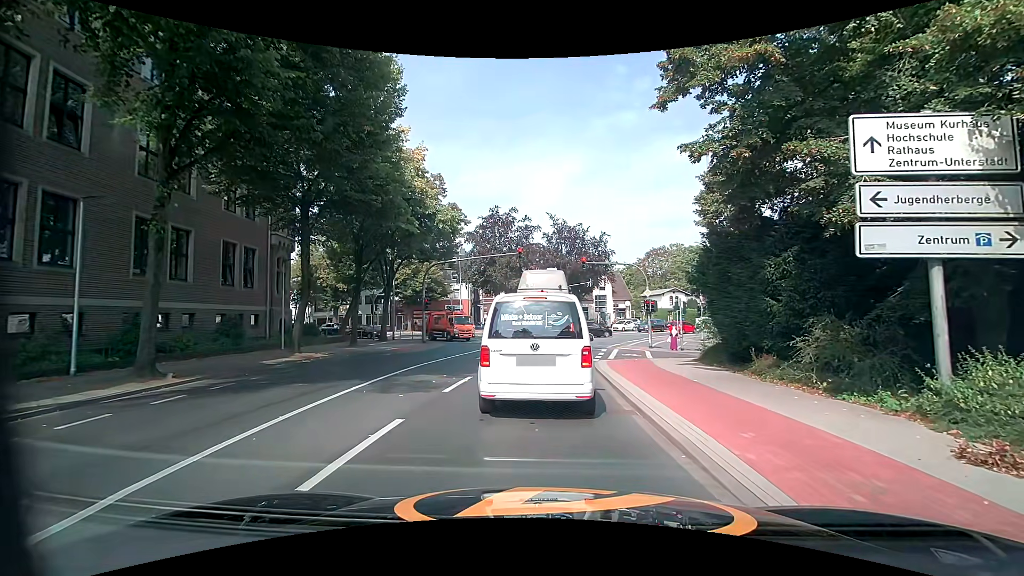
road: secondary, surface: asphalt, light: Day
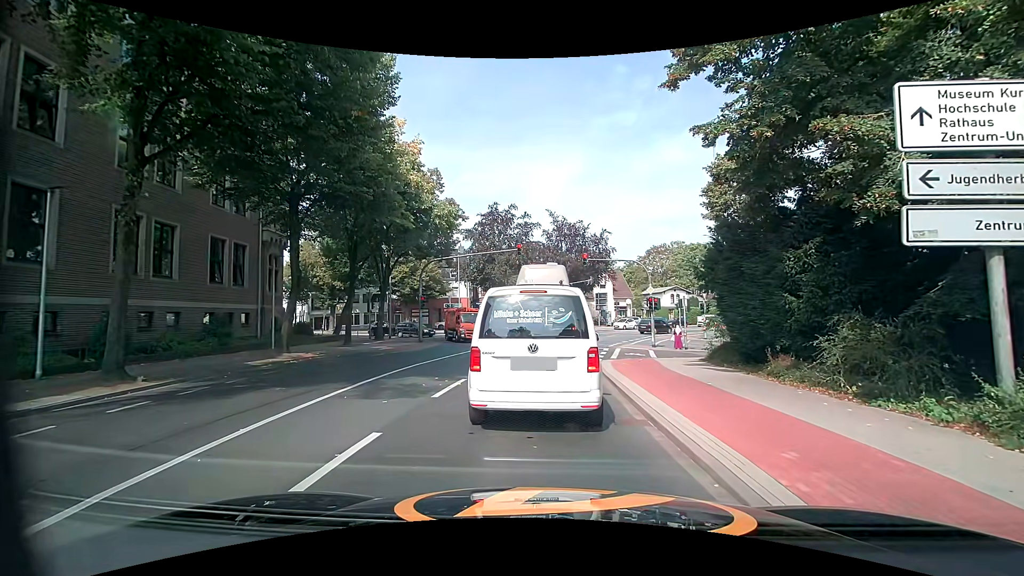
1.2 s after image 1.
(0.0, +1.0) m; 0°
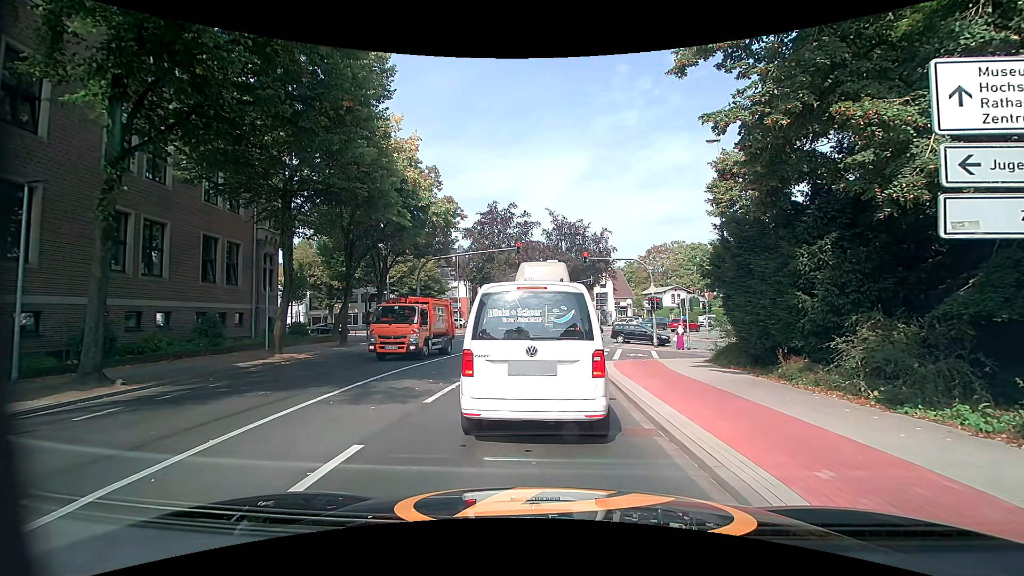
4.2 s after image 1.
(0.0, +0.7) m; 0°
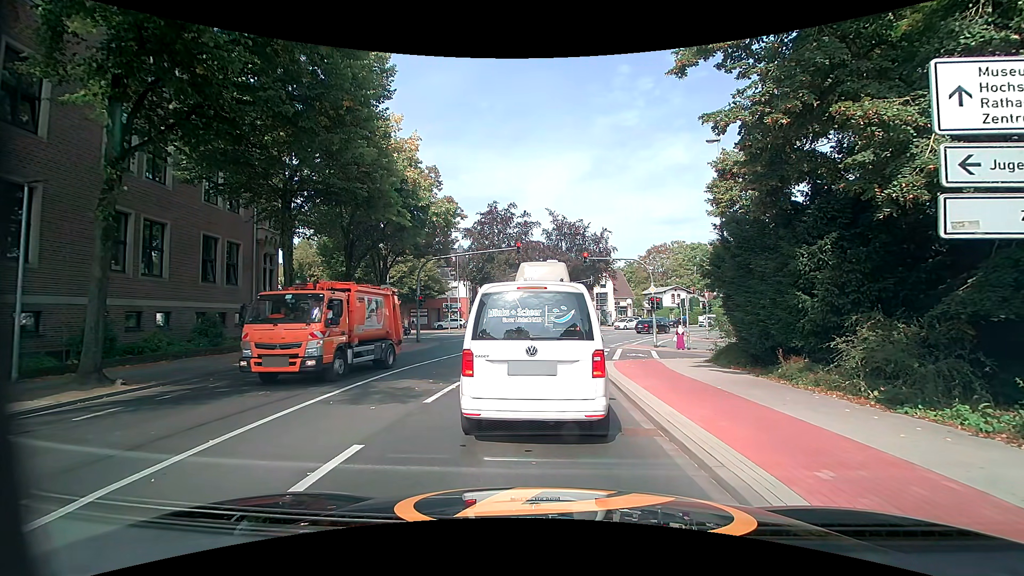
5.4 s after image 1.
(0.0, 0.0) m; 0°
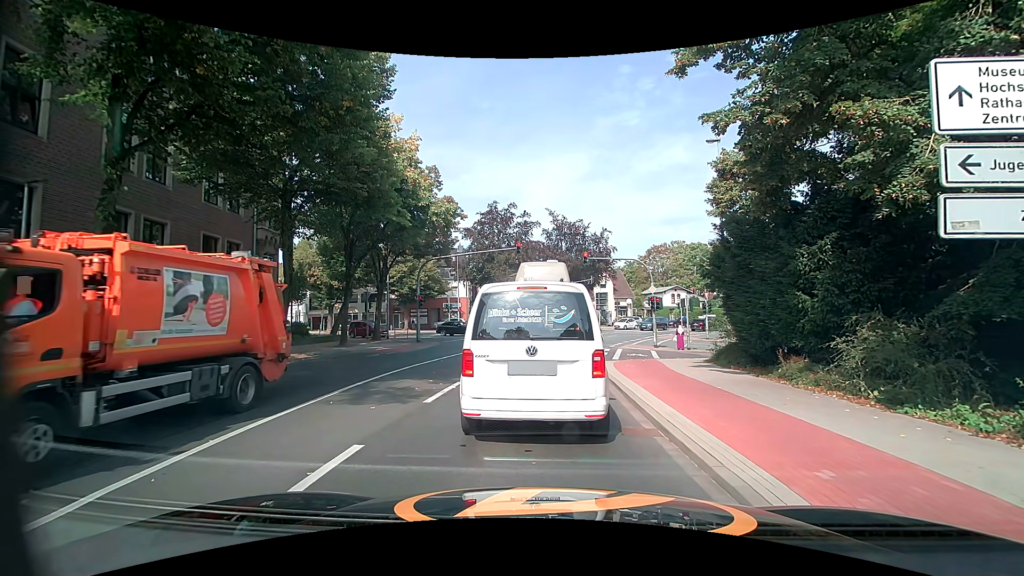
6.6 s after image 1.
(0.0, 0.0) m; 0°
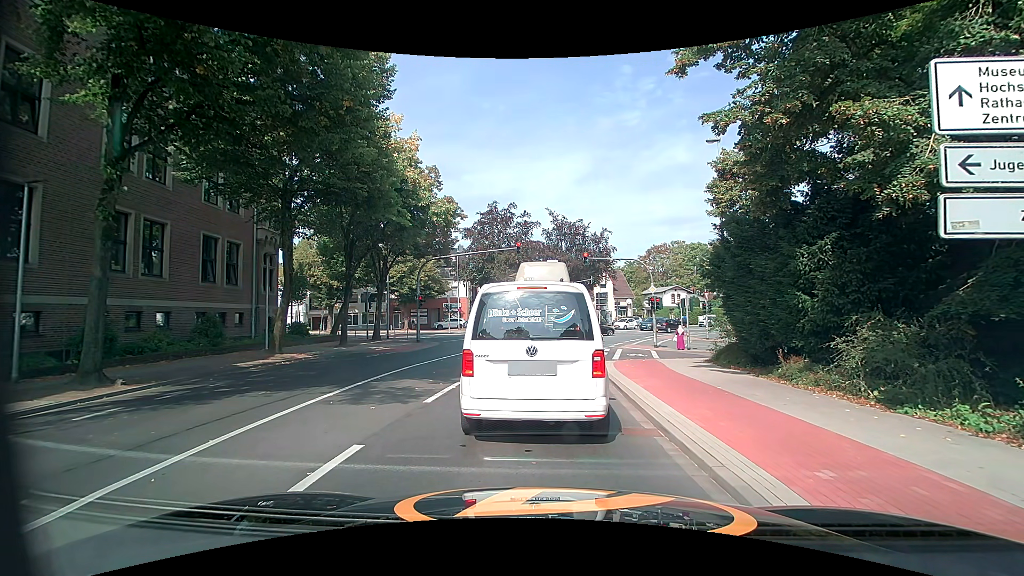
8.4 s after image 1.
(0.0, 0.0) m; 0°
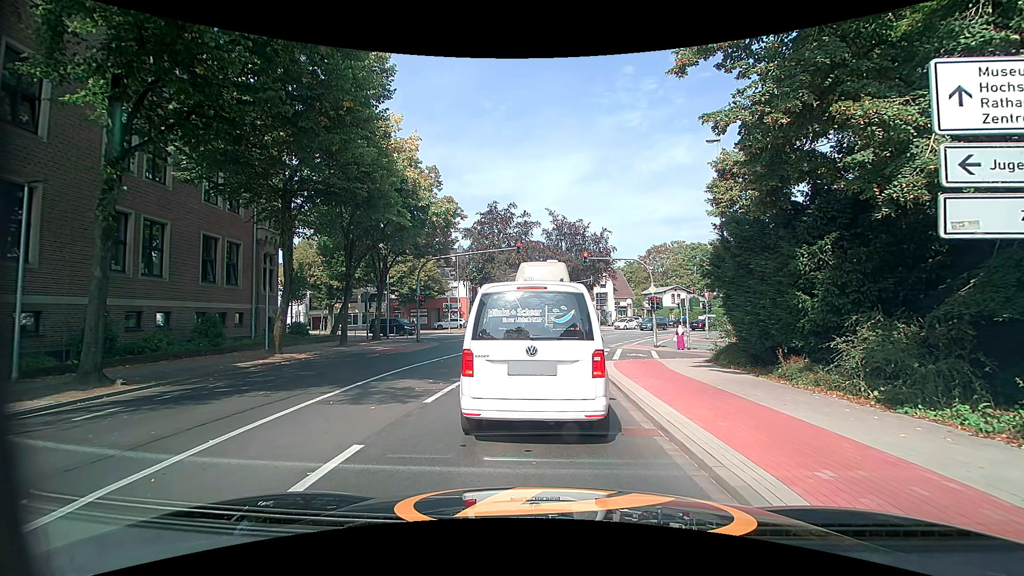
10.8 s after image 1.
(0.0, 0.0) m; 0°
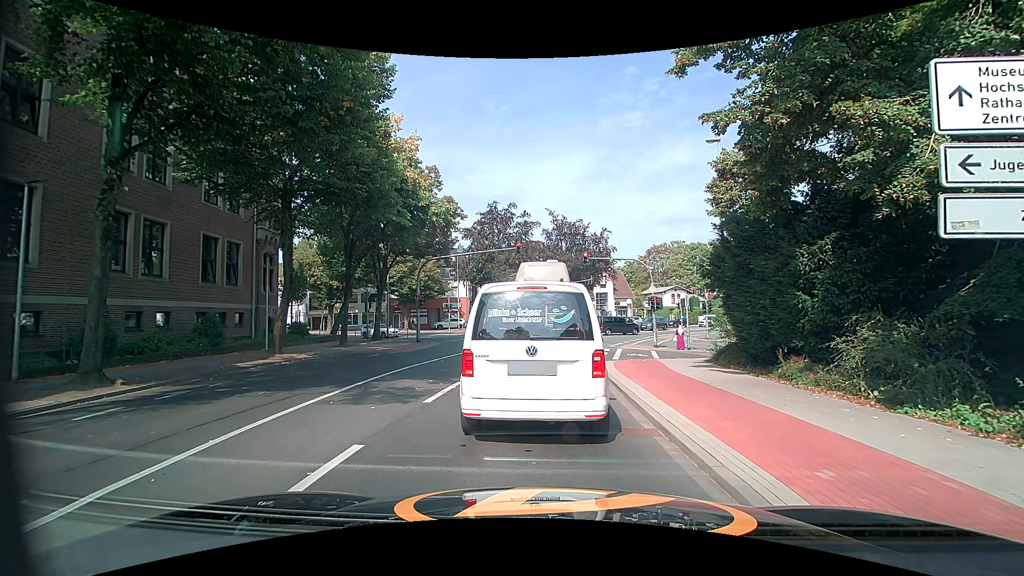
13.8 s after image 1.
(0.0, 0.0) m; 0°
(0, +10) (0, +20) (0, +30) (+2, +40) (+5, +49) (+10, +58) (+15, +66) (+23, +73) (+31, +78) (+40, +83) m
